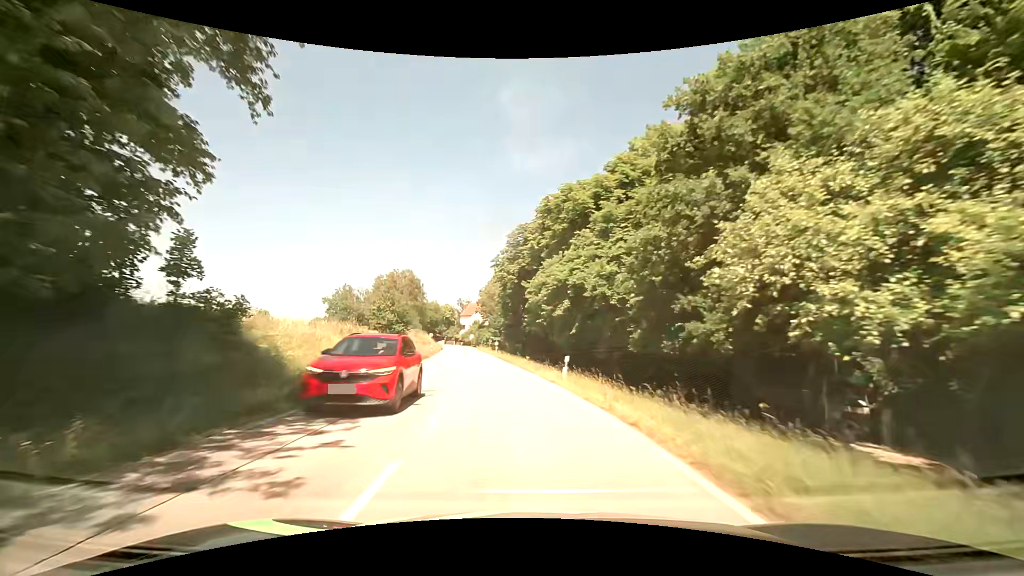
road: tertiary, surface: asphalt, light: Day
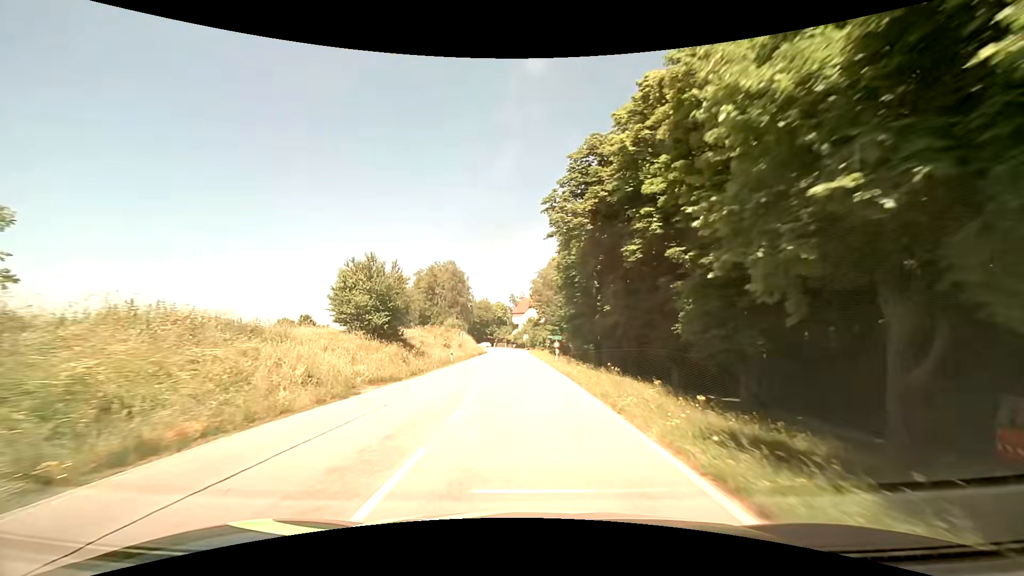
(-1.8, +23.9) m; -7°
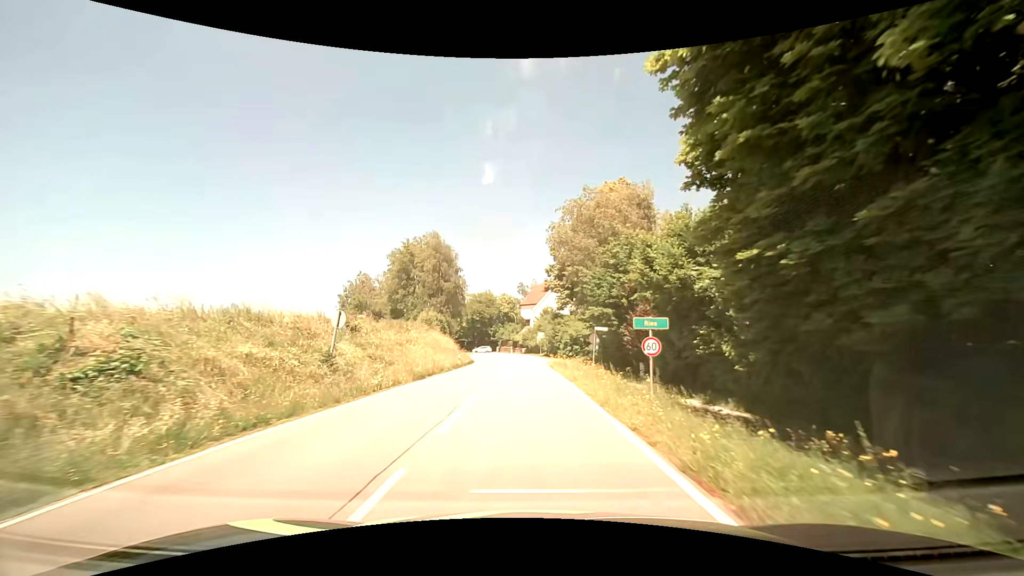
(-0.7, +38.0) m; -2°
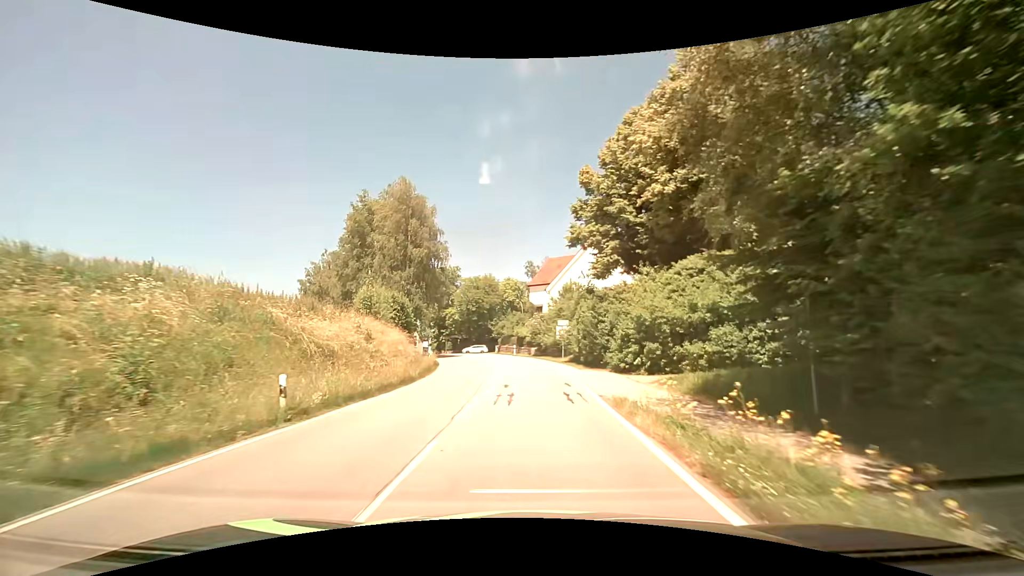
(-0.2, +29.5) m; -1°
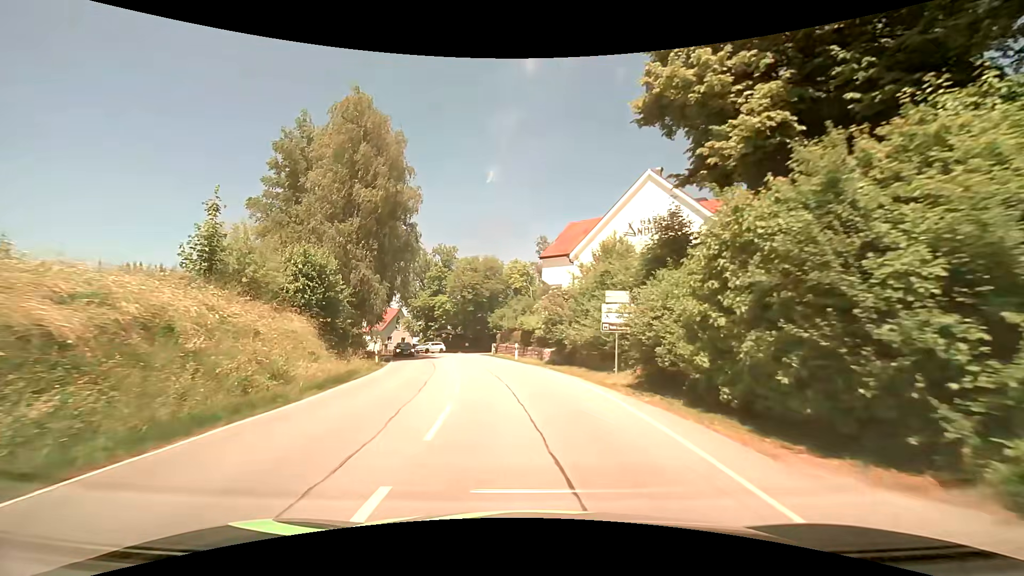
(-0.2, +21.2) m; -1°
(0, +10) (-1, +20) (-2, +30) (-4, +40) (-7, +49) (-11, +59) (-15, +68) (-20, +76) (-26, +84) (-33, +92) m
